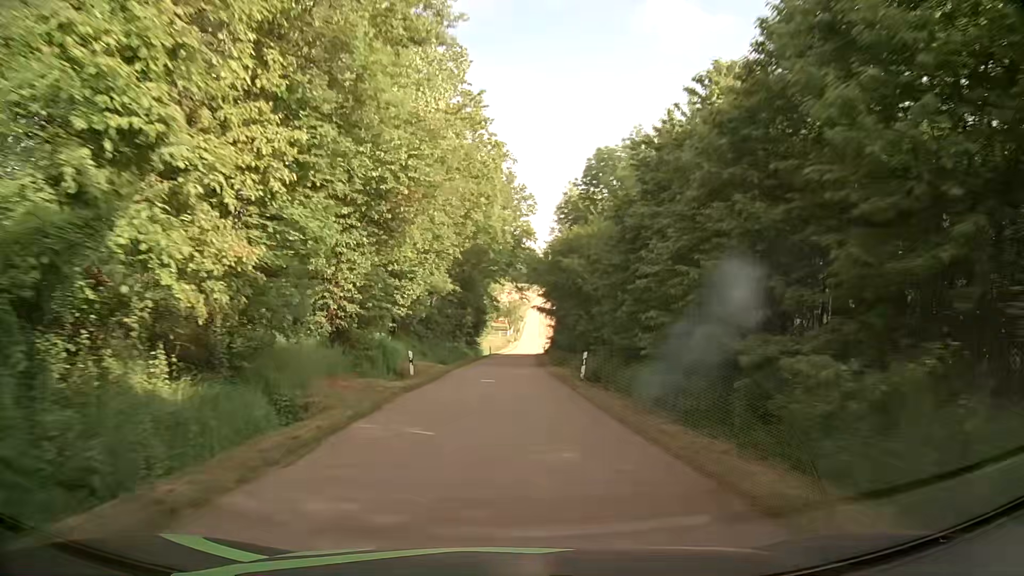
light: Day
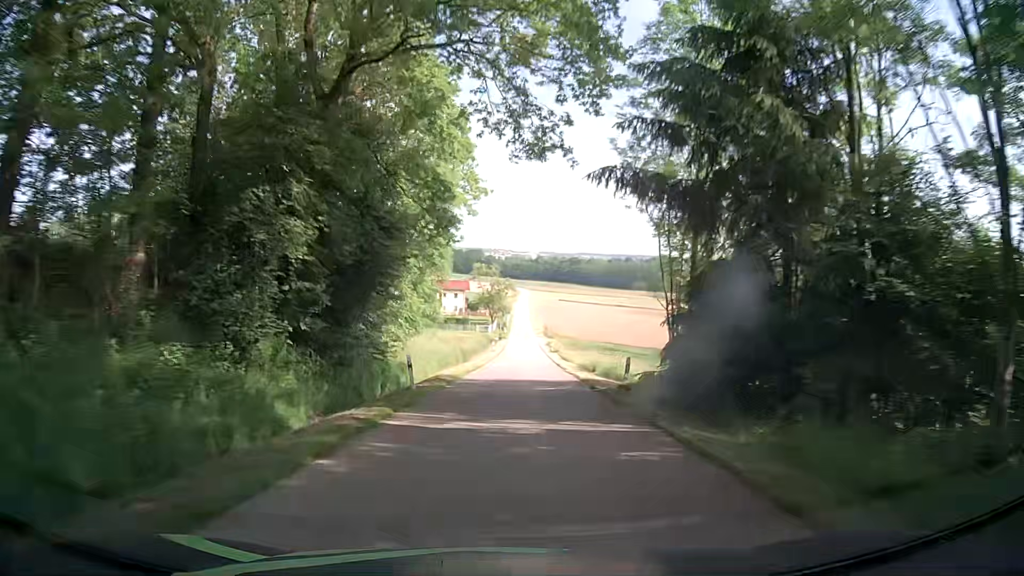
(+0.6, +55.5) m; +1°
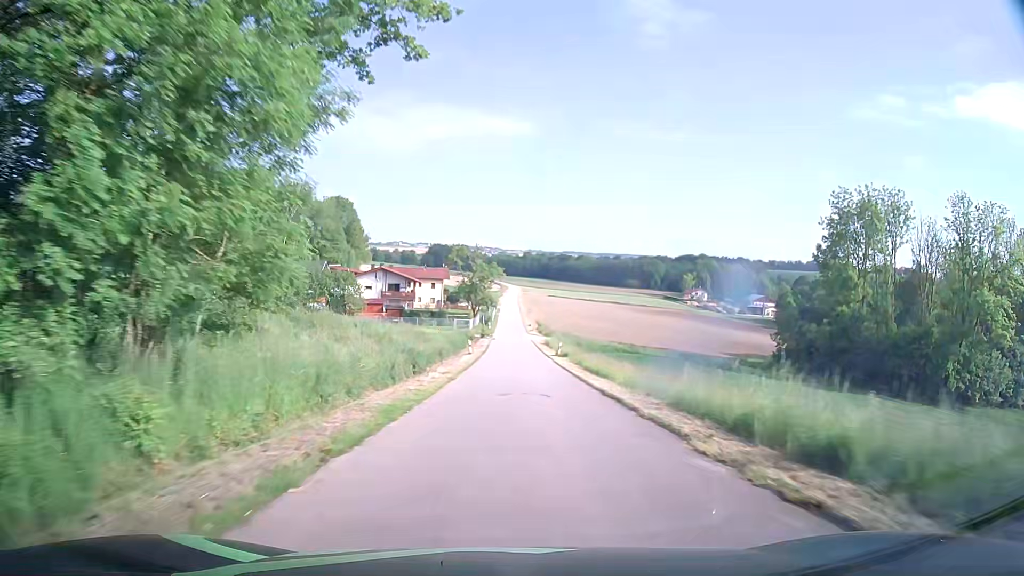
(+0.5, +23.2) m; +2°
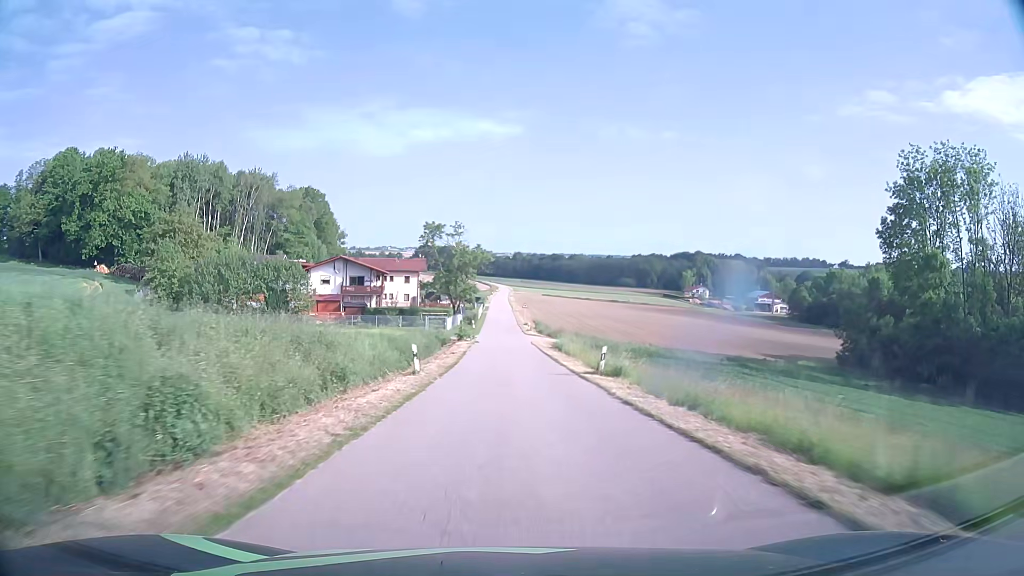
(+0.2, +23.6) m; +1°
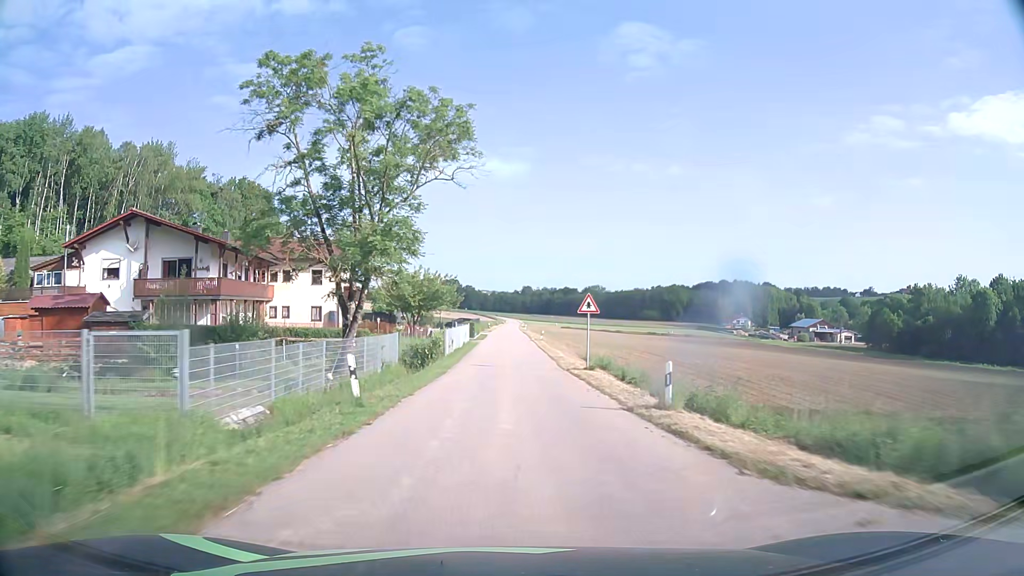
(-0.4, +59.5) m; -1°
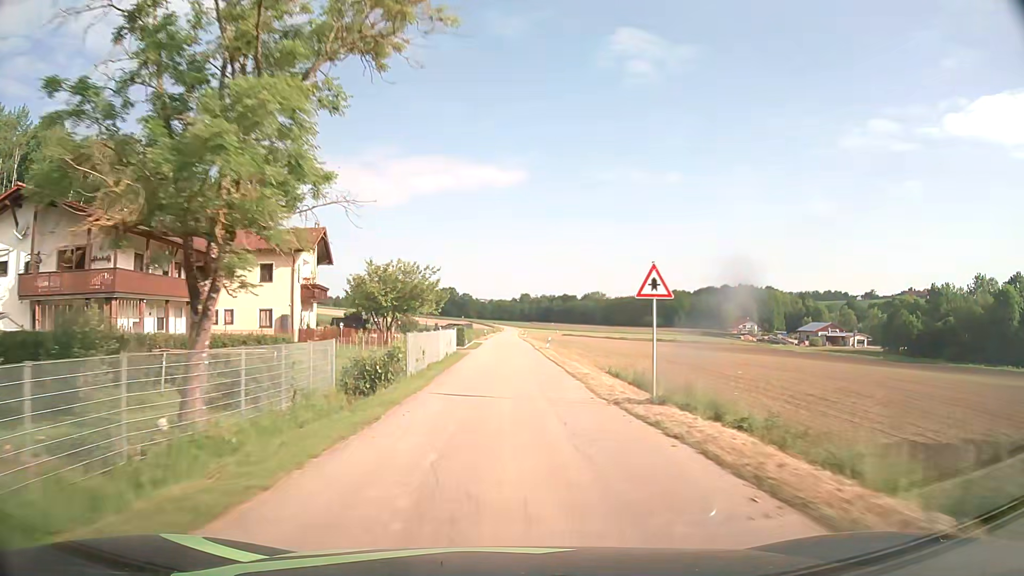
(0.0, +12.0) m; 0°
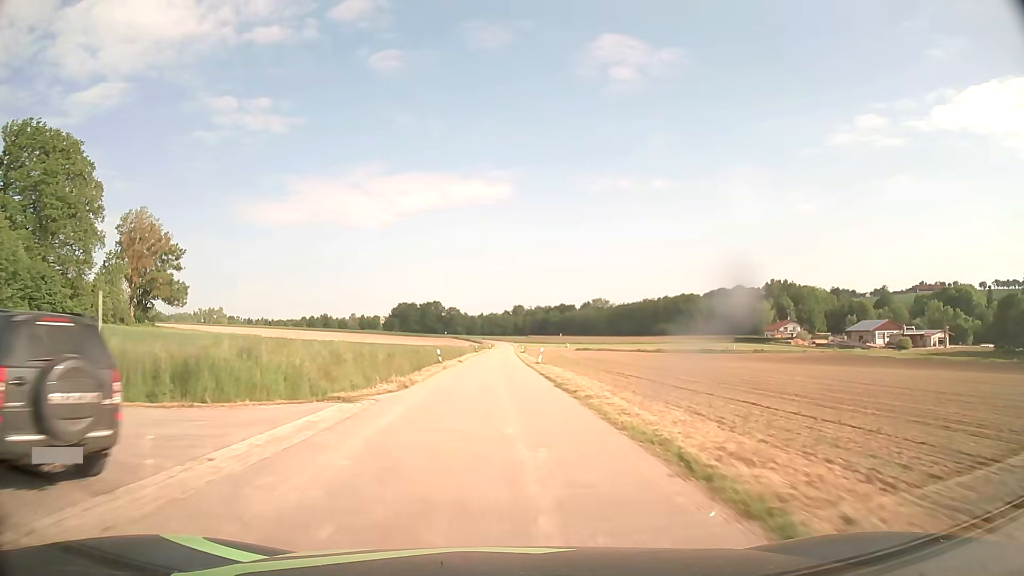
(+0.6, +60.5) m; +1°
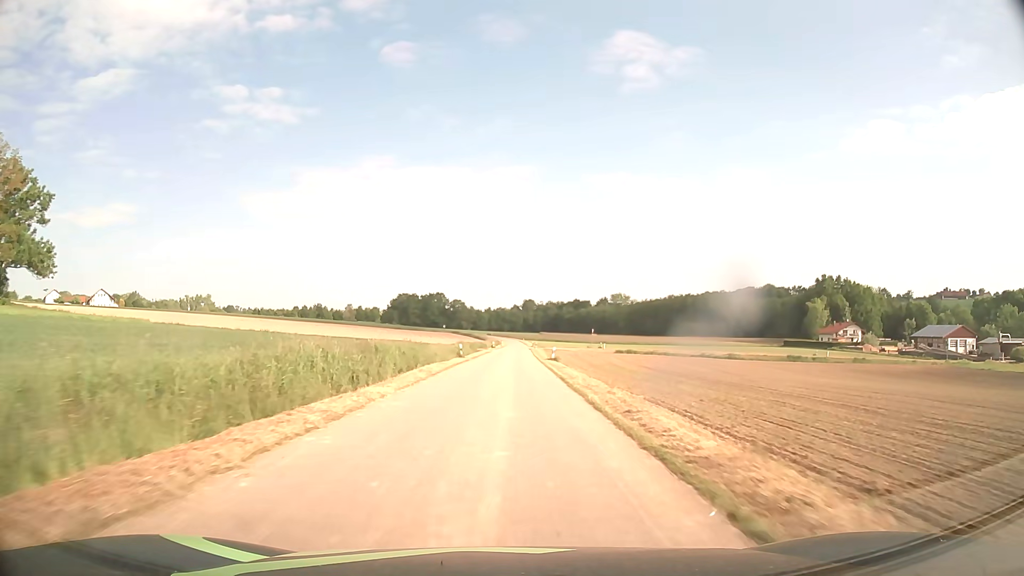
(-0.6, +45.8) m; -1°
